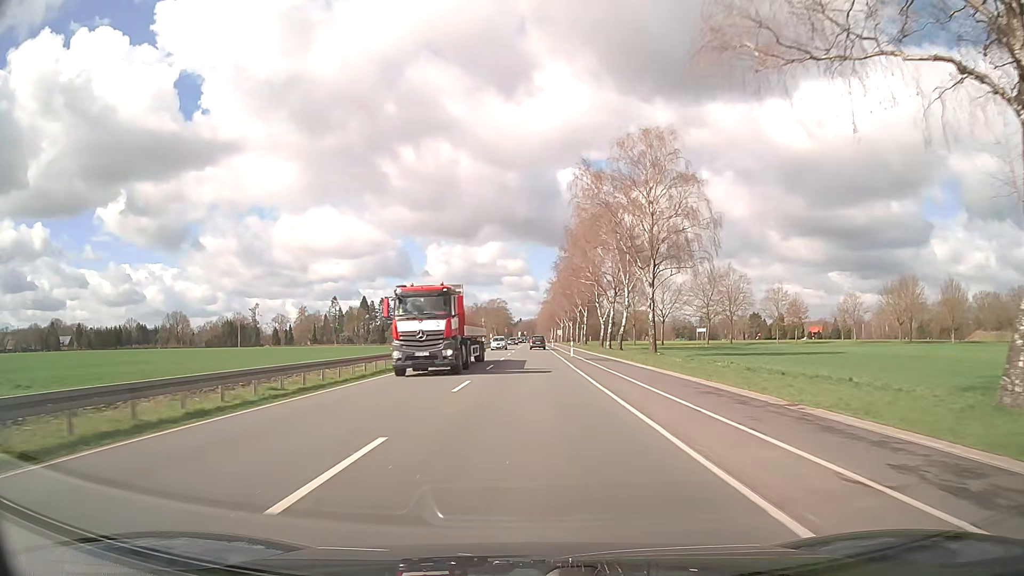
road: primary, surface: asphalt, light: Day
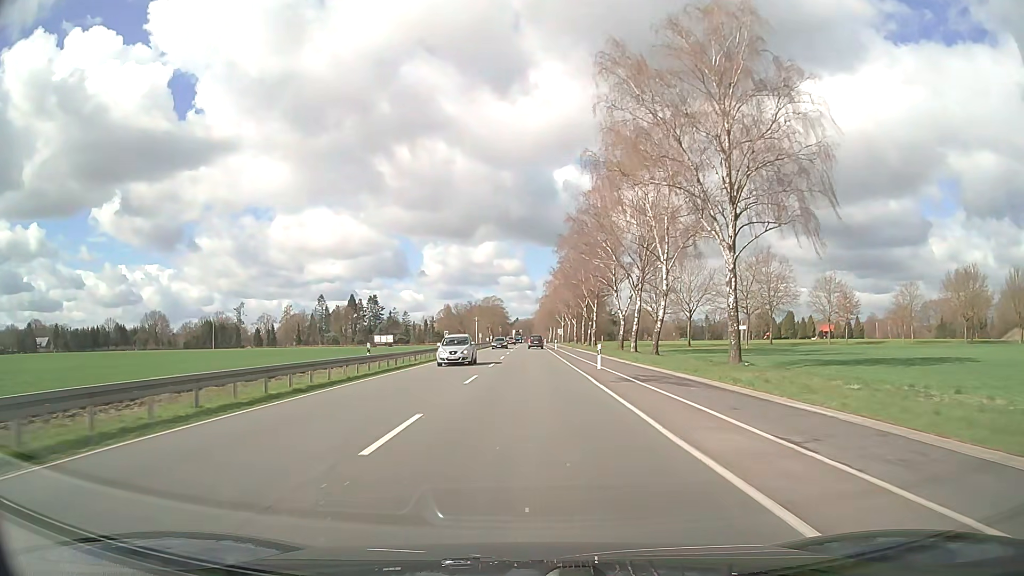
(0.0, +21.5) m; 0°
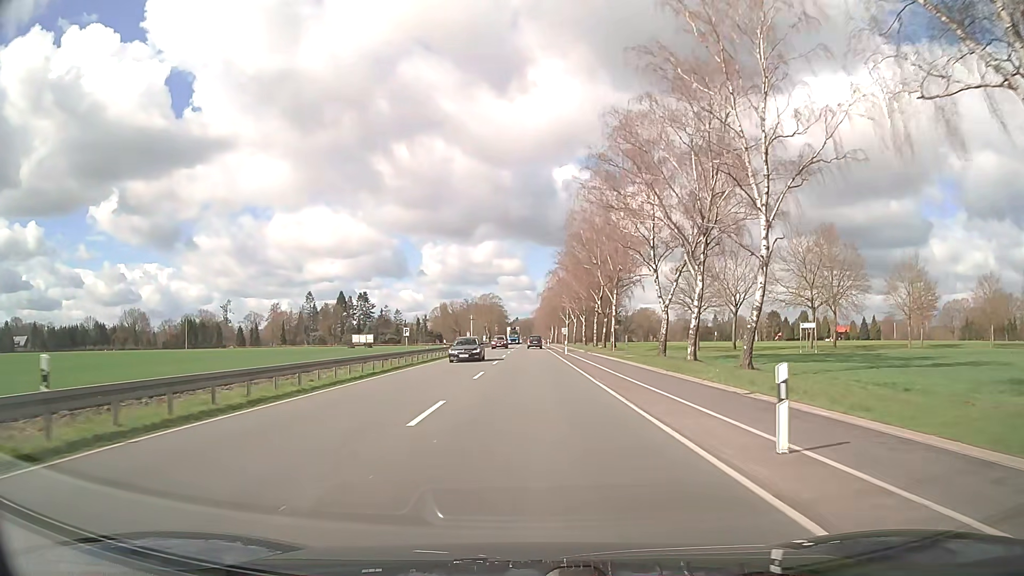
(0.0, +21.5) m; 0°
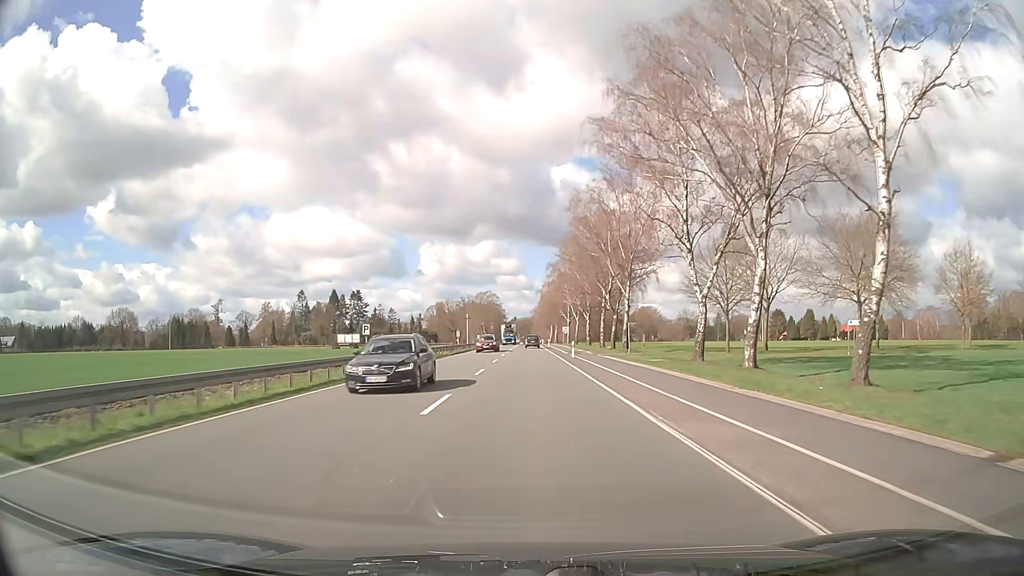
(0.0, +10.8) m; 0°
